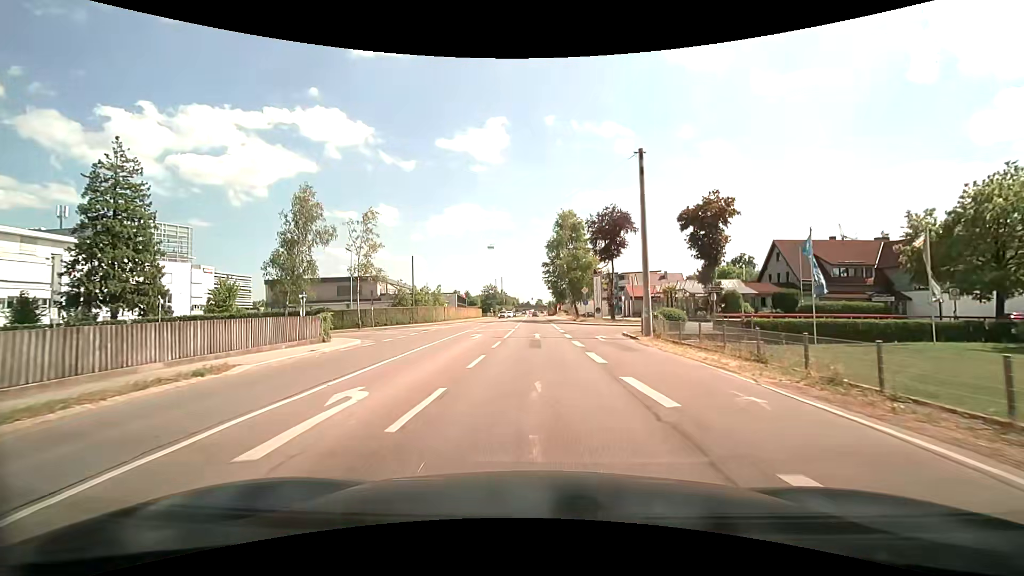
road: secondary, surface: asphalt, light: Day
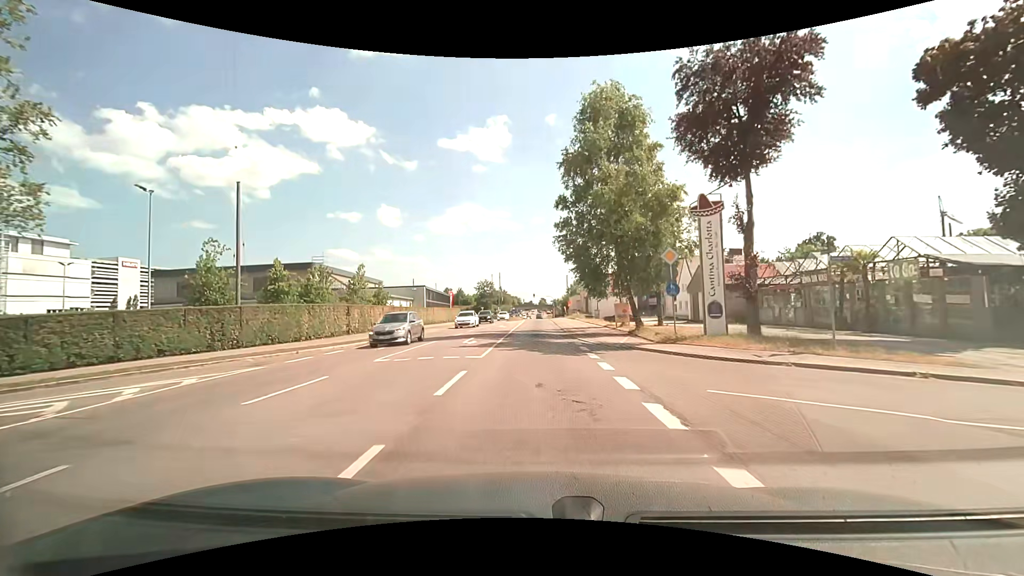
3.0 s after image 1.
(+0.1, +35.9) m; 0°
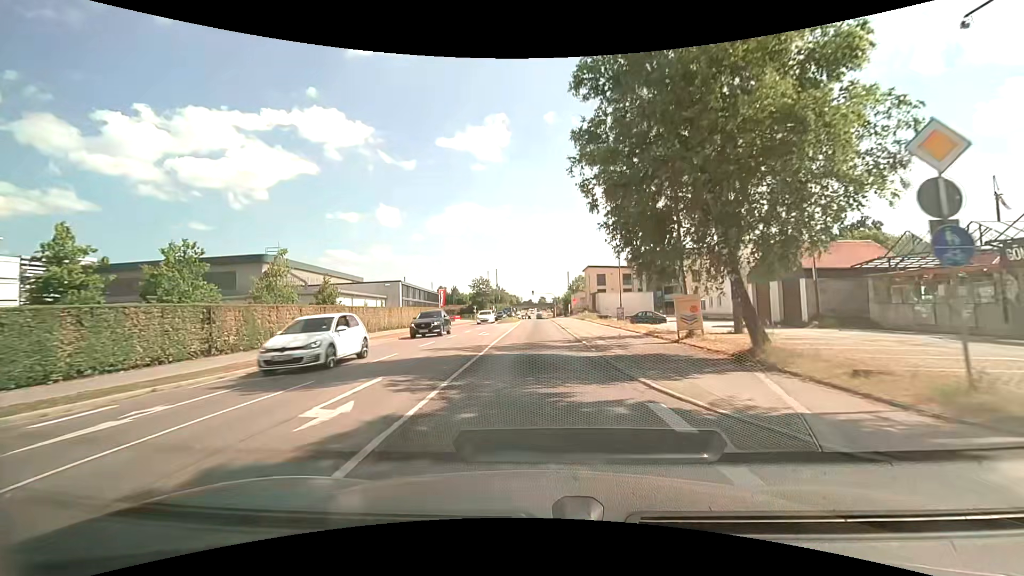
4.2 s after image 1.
(0.0, +14.1) m; 0°
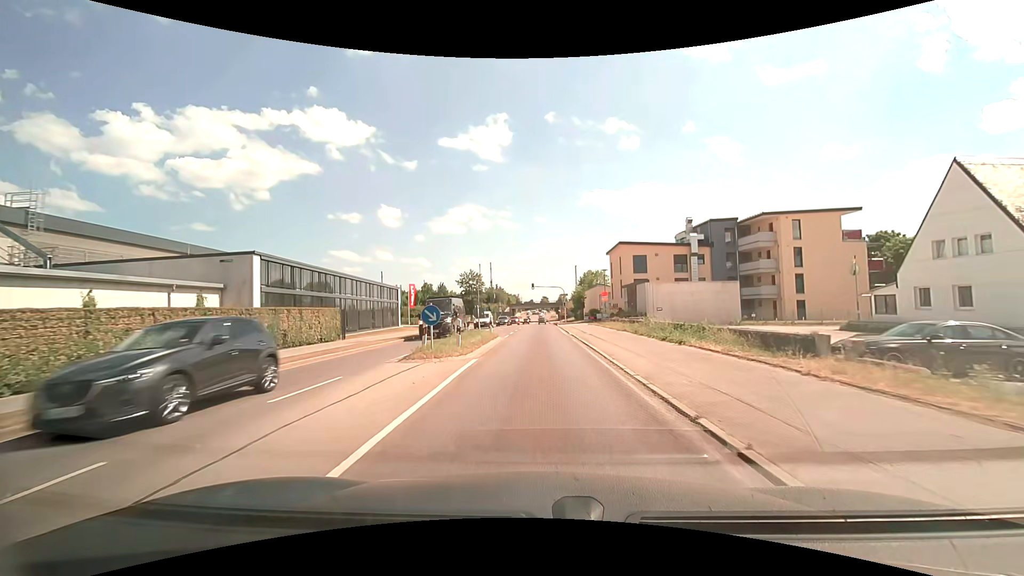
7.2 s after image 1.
(-0.1, +35.3) m; 0°
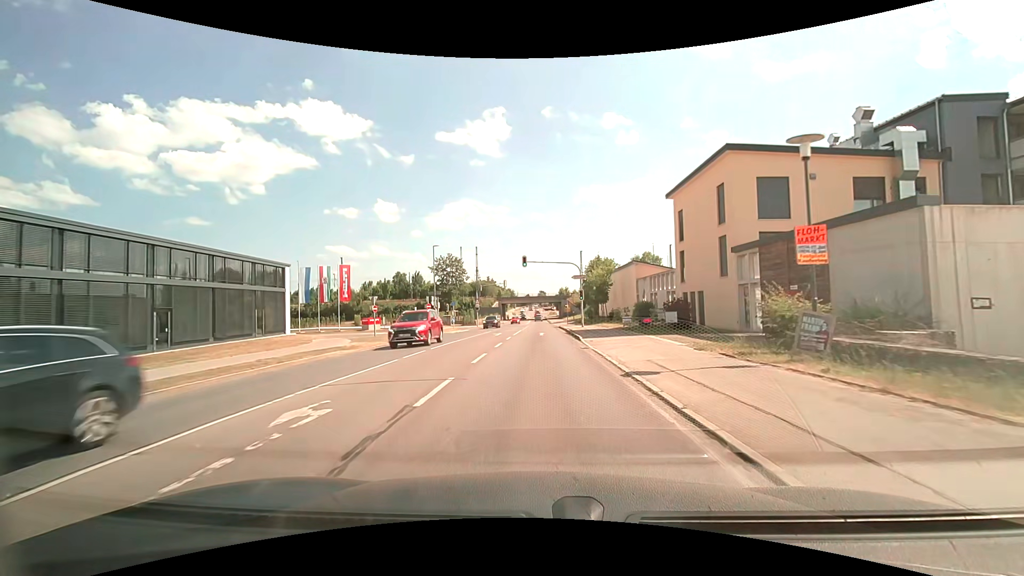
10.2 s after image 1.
(+0.1, +35.4) m; 0°
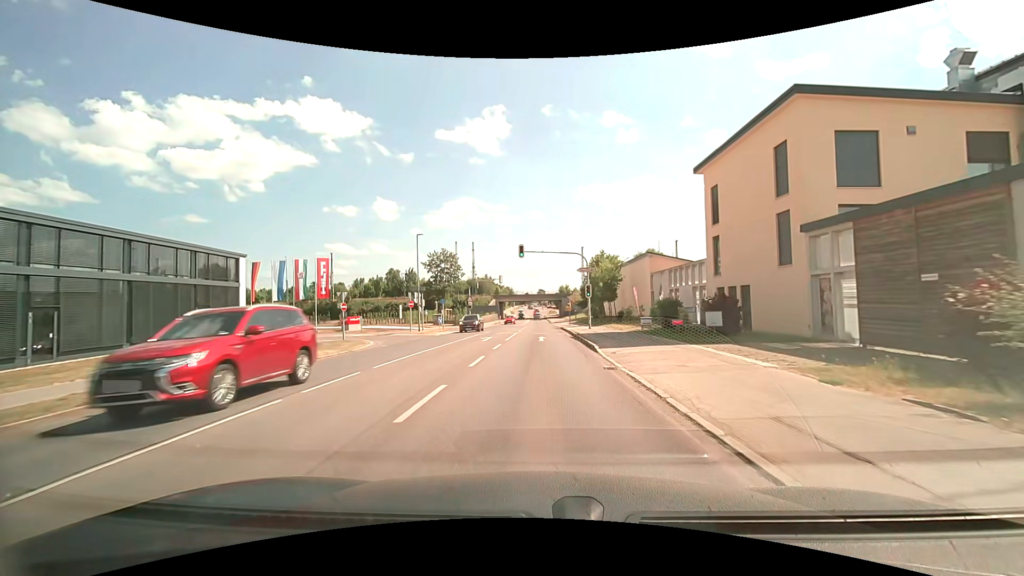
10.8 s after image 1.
(0.0, +6.9) m; 0°
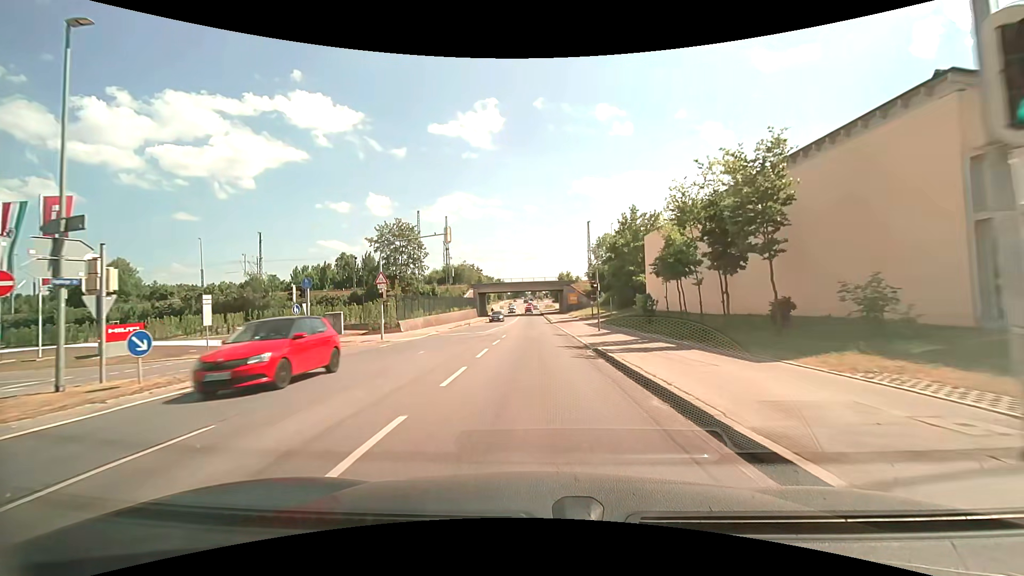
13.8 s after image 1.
(+0.2, +34.1) m; +1°
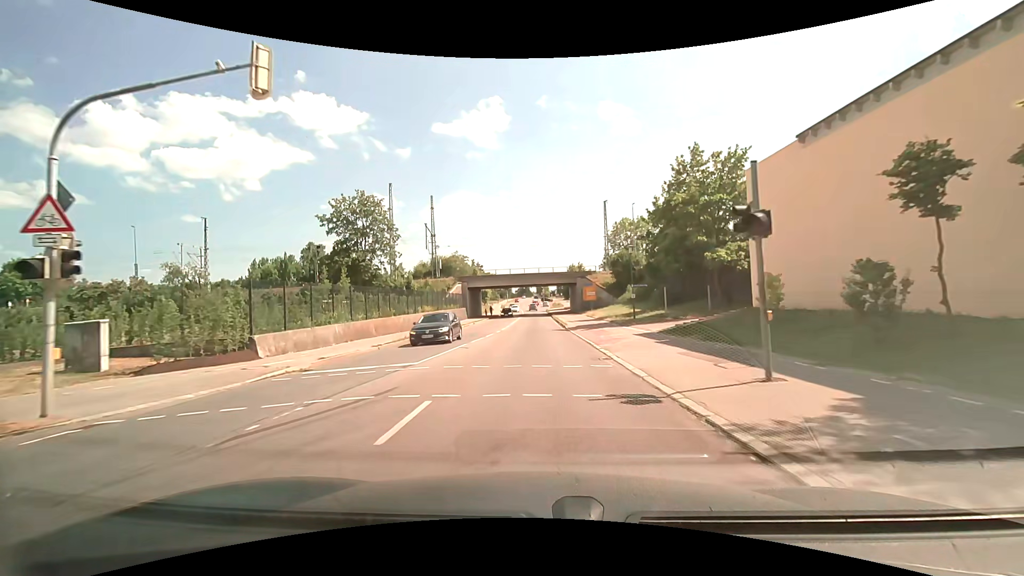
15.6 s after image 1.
(-0.2, +20.4) m; -1°
(0, +10) (0, +20) (0, +30) (-1, +40) (-1, +50) (-1, +60) (-1, +70) (-1, +80) (-1, +90) (-2, +100) m
